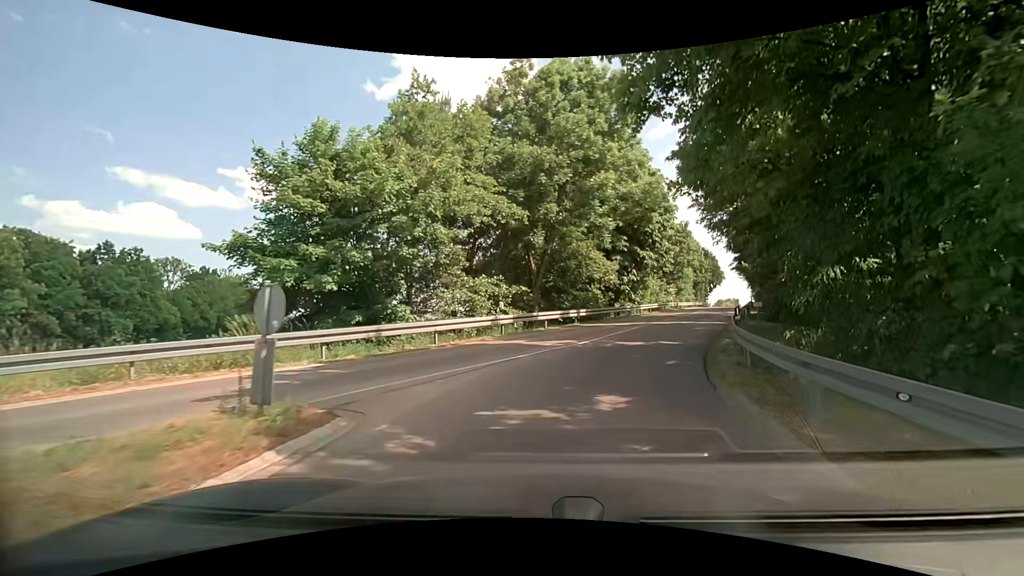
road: tertiary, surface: asphalt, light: Day
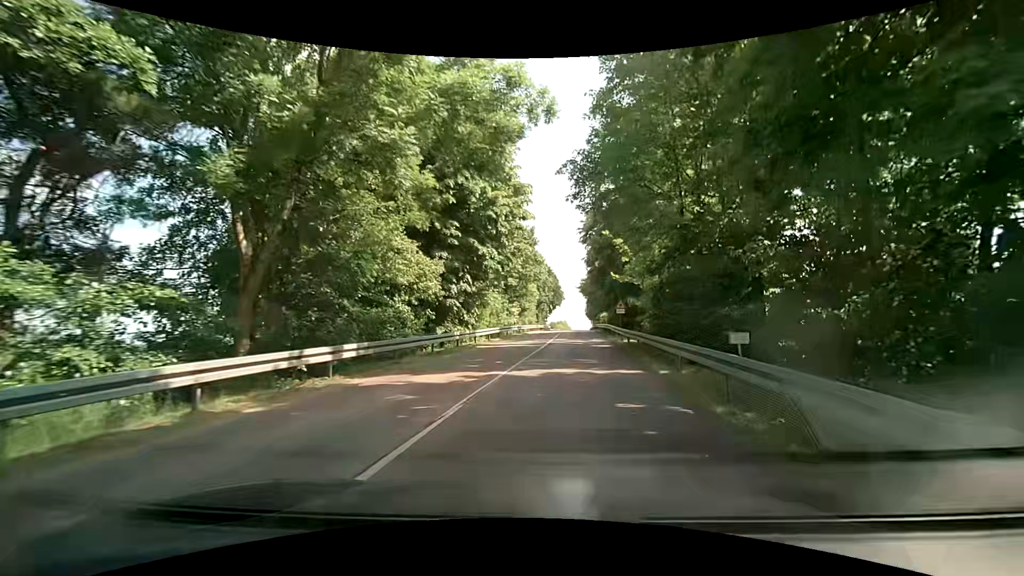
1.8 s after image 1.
(+2.5, +14.6) m; +19°
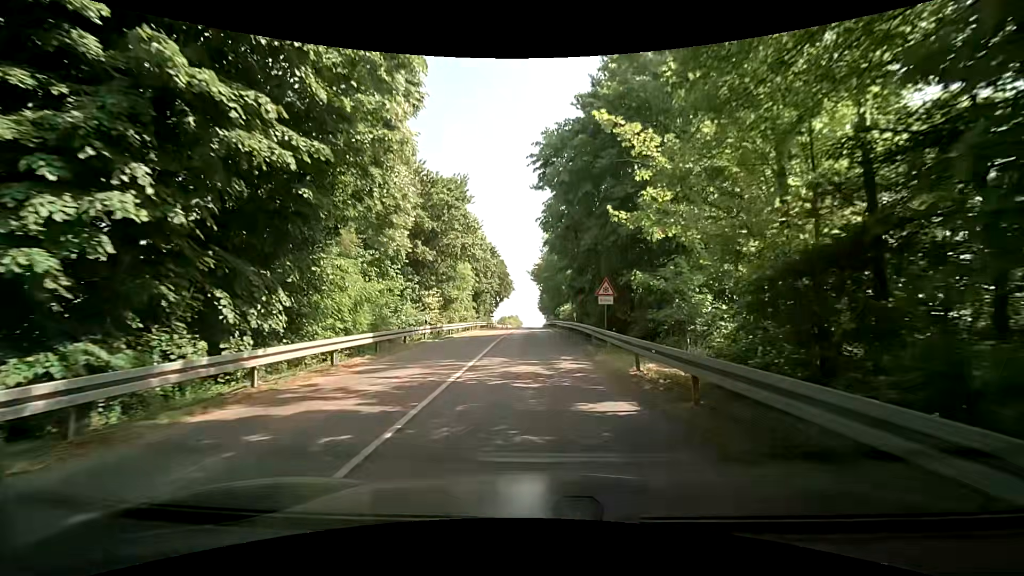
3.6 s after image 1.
(+1.3, +17.3) m; +5°
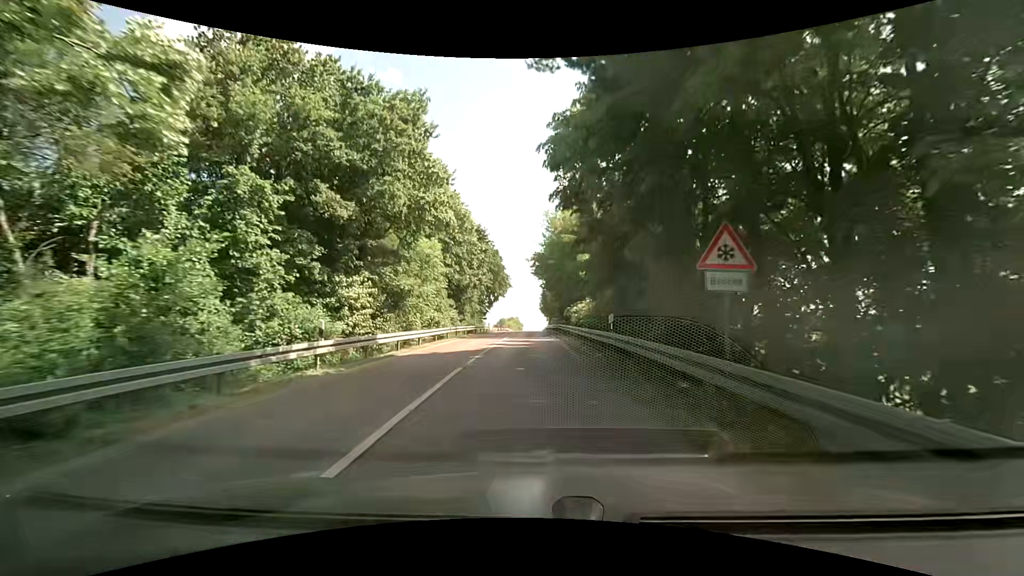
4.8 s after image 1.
(+0.3, +13.1) m; +1°
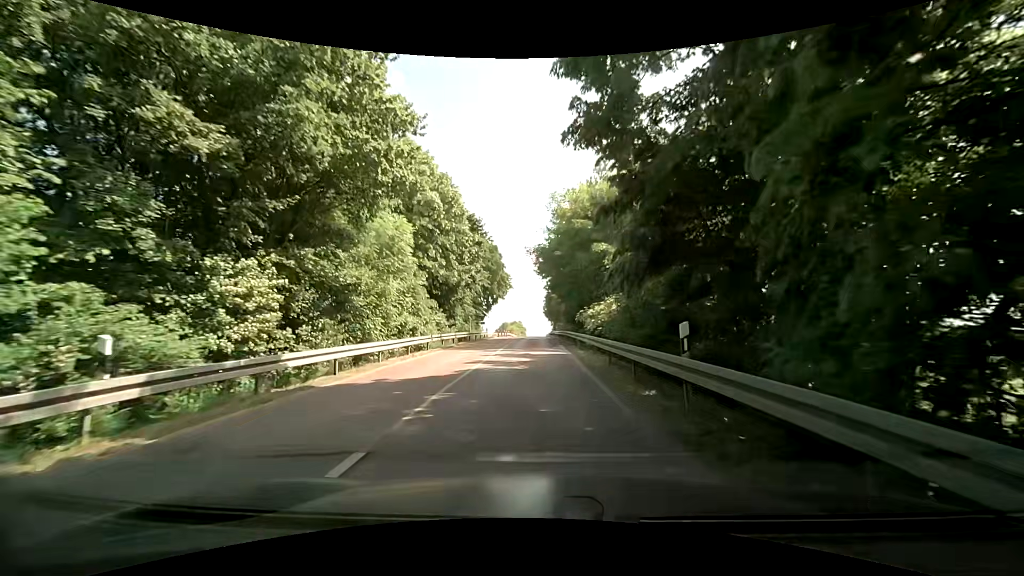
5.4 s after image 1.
(0.0, +7.0) m; 0°
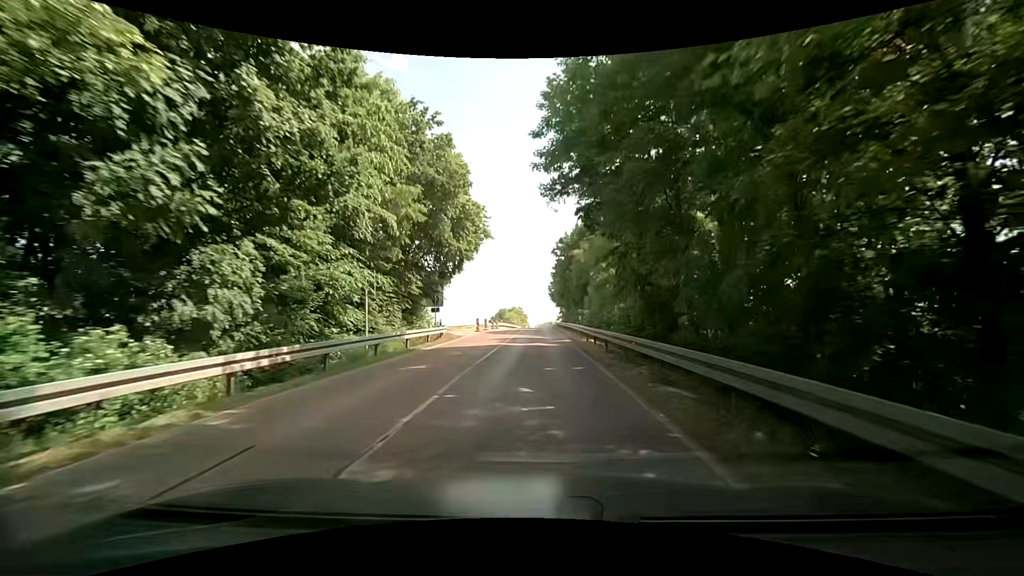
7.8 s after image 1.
(0.0, +29.6) m; +1°
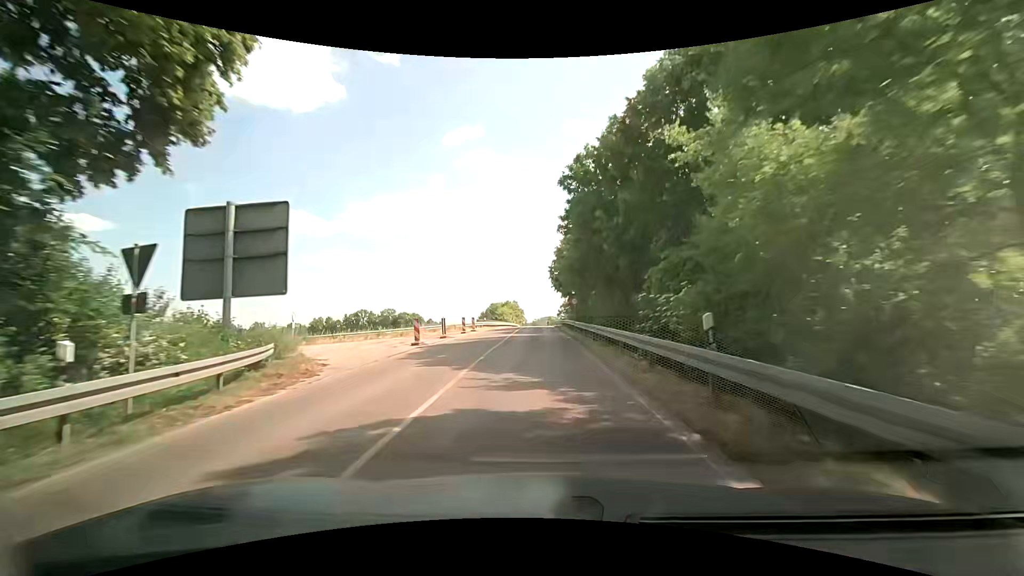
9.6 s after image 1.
(-0.1, +23.1) m; -1°
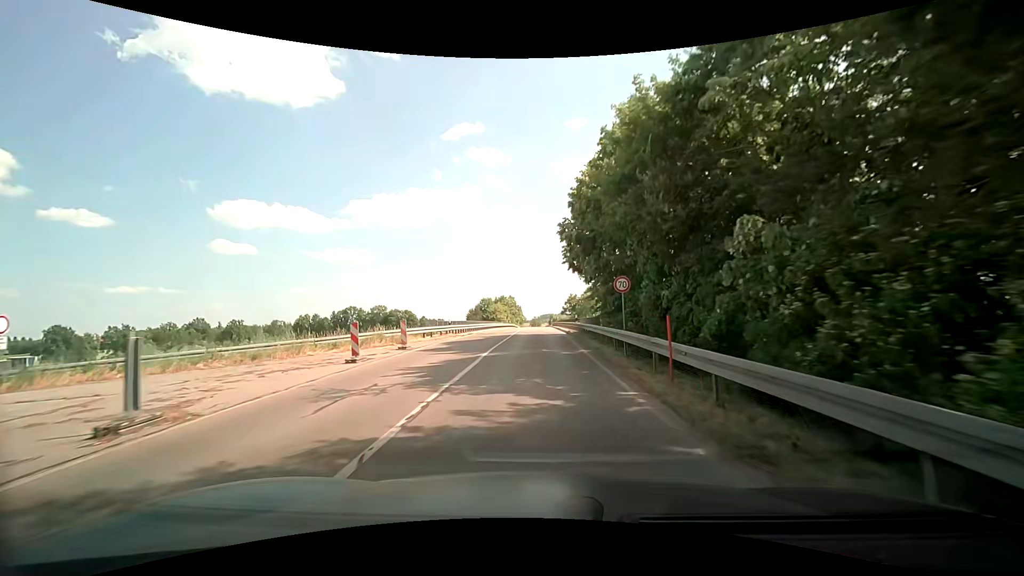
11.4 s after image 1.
(+0.2, +24.0) m; 0°
(0, +10) (0, +20) (0, +30) (0, +40) (0, +50) (+1, +60) (+1, +70) (+1, +80) (+1, +90) (+1, +100) m
